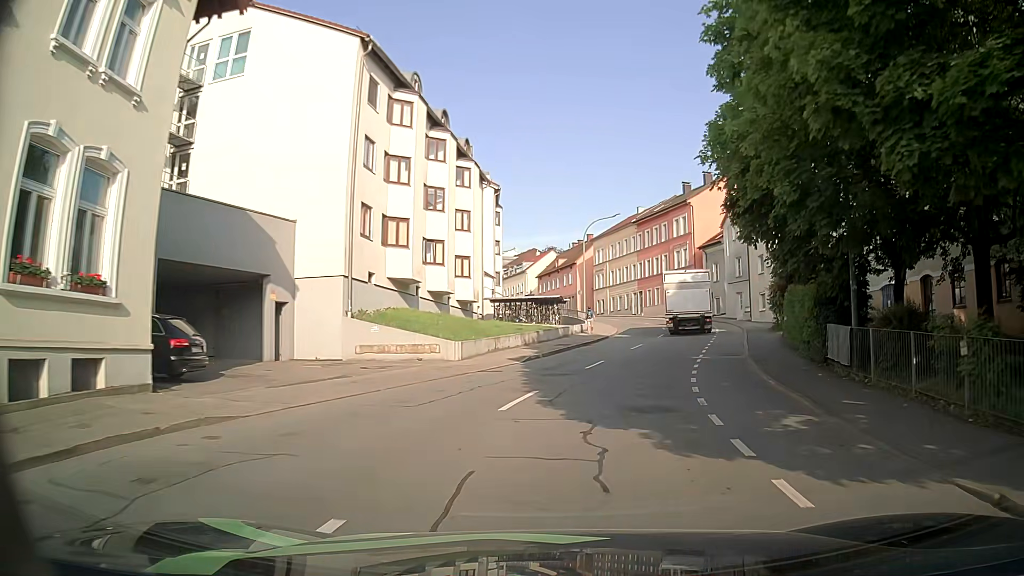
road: tertiary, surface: asphalt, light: Day
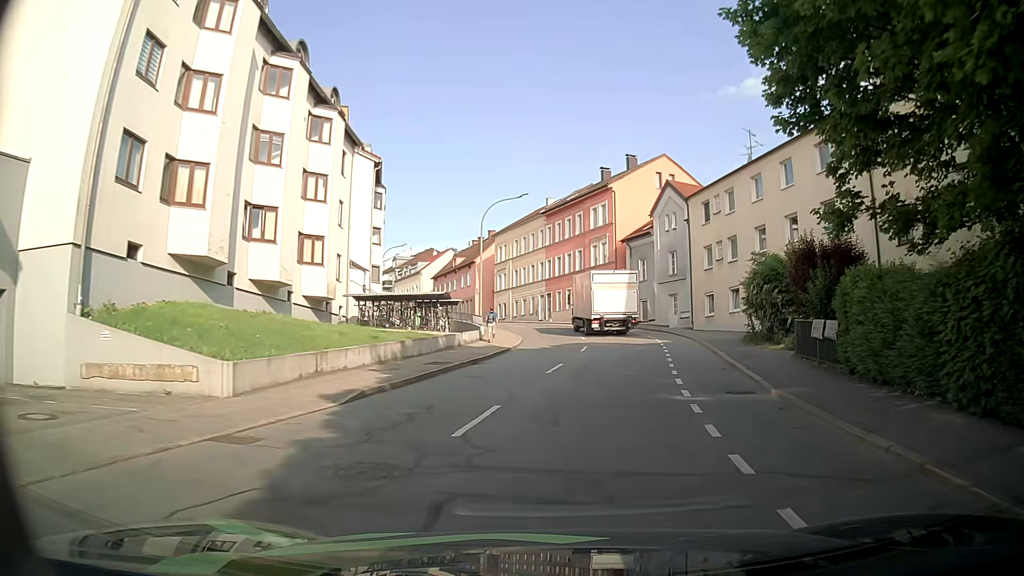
(+0.7, +11.1) m; +8°
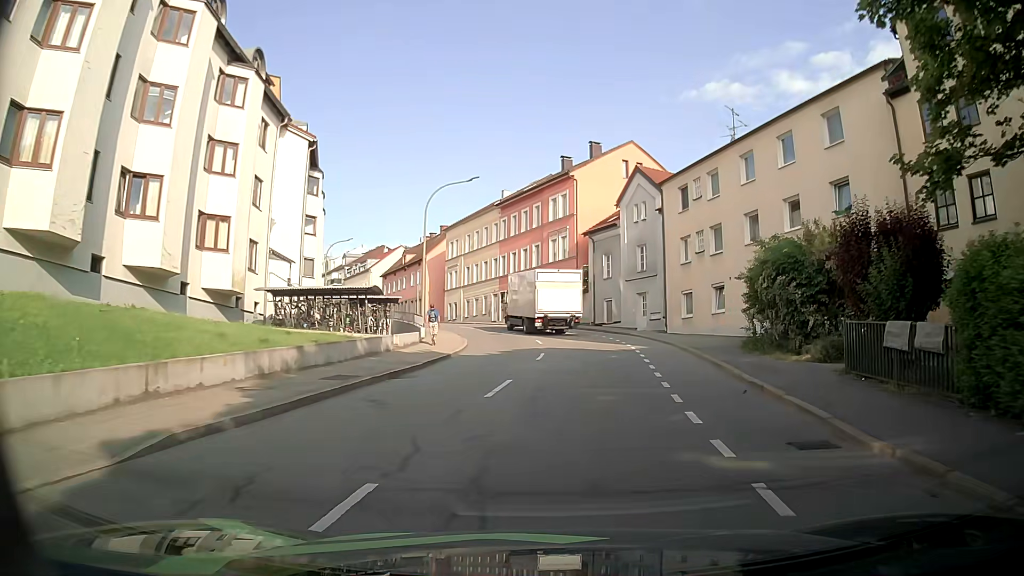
(+0.2, +5.5) m; +4°
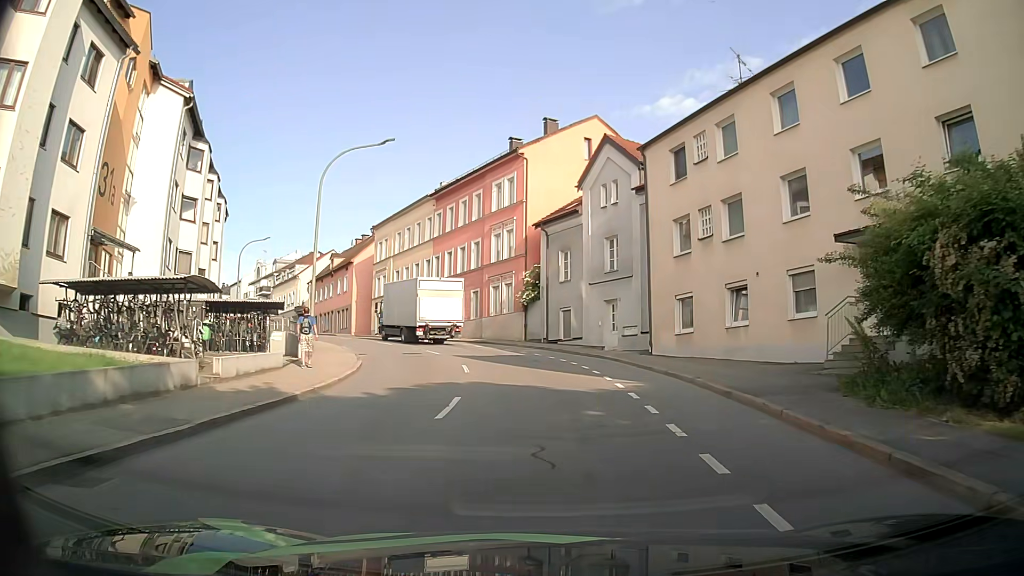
(+0.4, +10.6) m; +5°
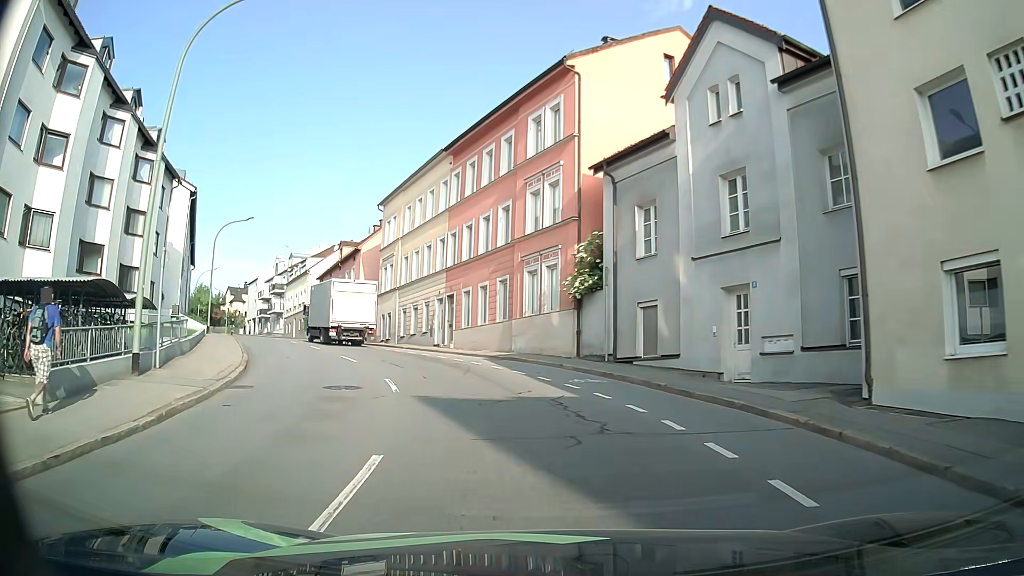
(-0.4, +15.0) m; -5°
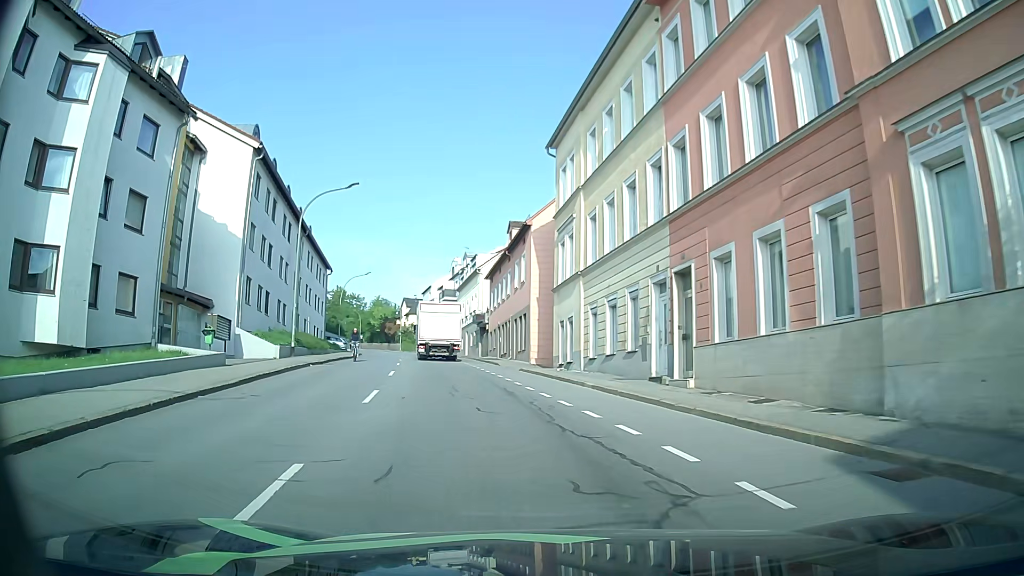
(-2.7, +18.8) m; -18°
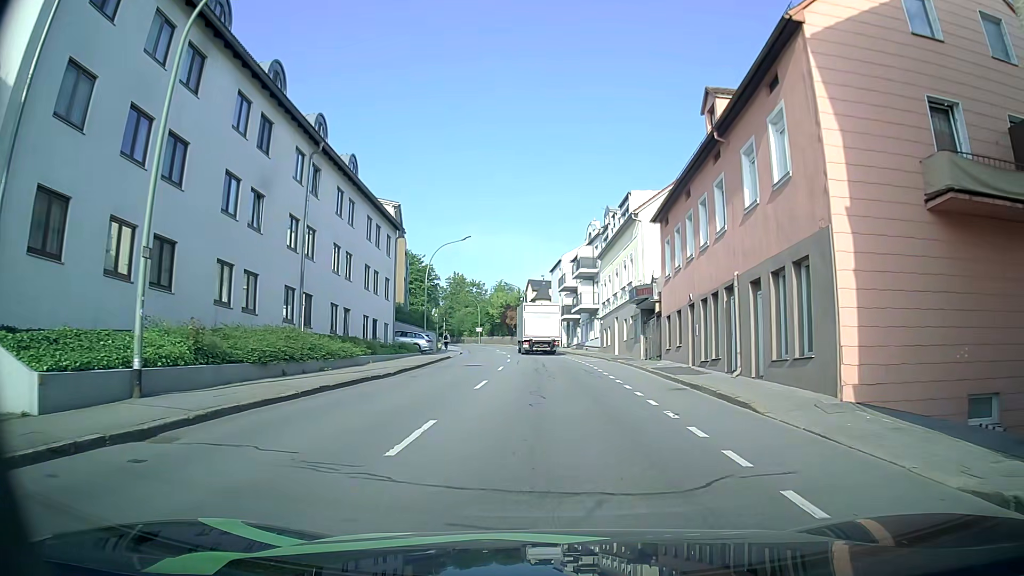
(-3.3, +23.8) m; -12°
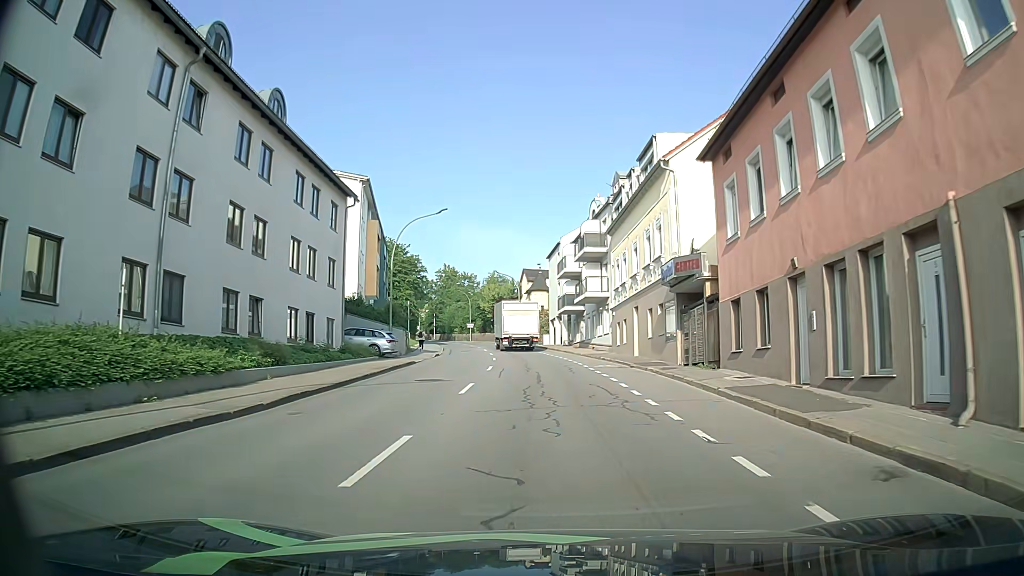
(0.0, +10.7) m; 0°
(0, +10) (0, +20) (-1, +30) (-1, +40) (-2, +50) (-4, +60) (-5, +70) (-7, +79) (-10, +89) (-13, +99) m
